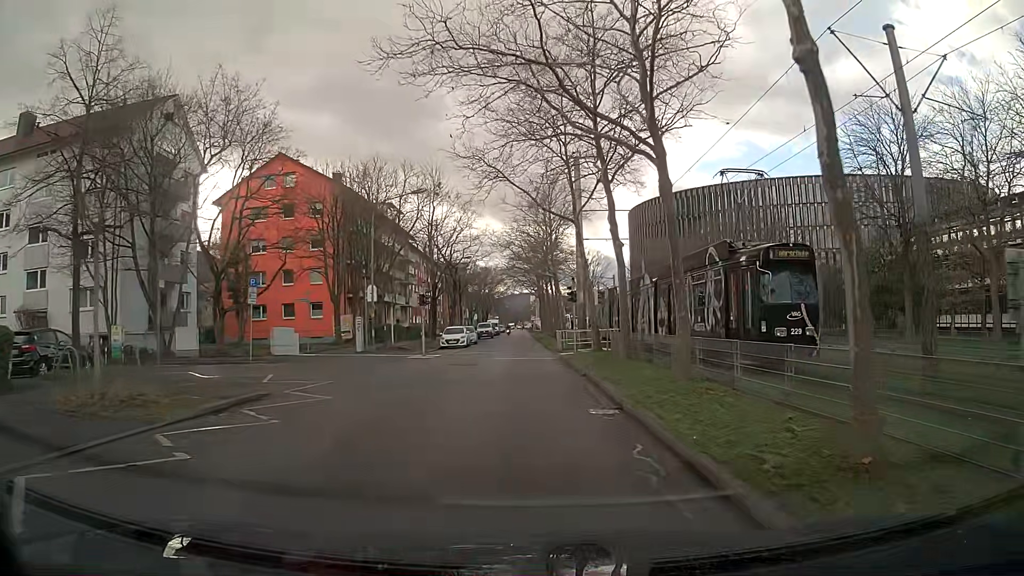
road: residential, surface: asphalt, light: Day
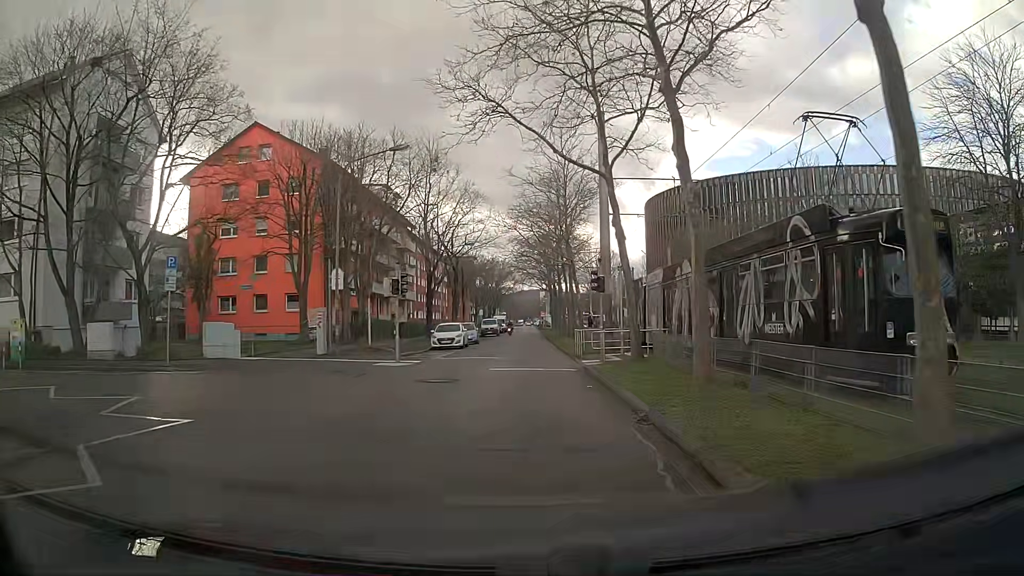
(-0.1, +8.0) m; -1°
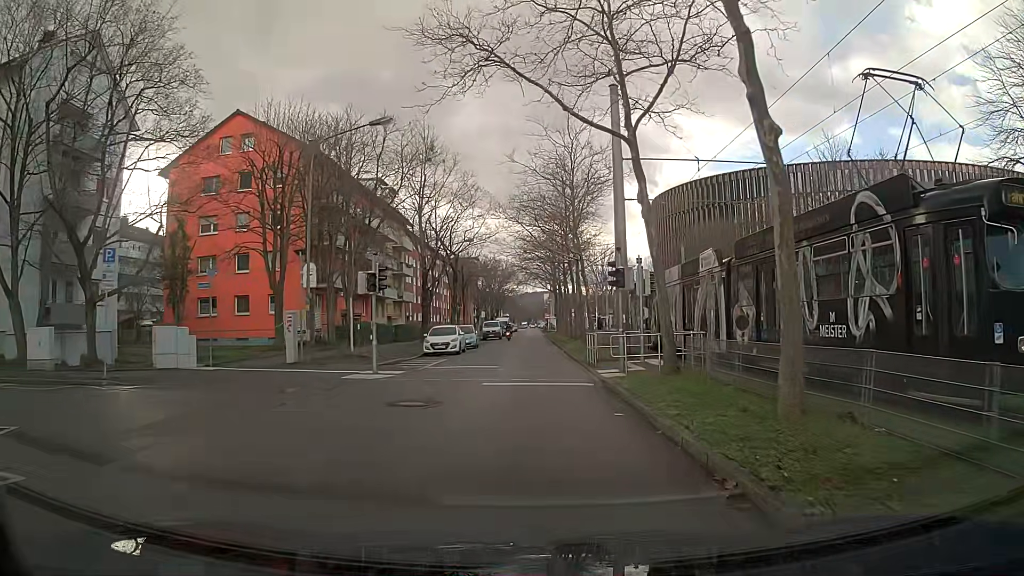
(0.0, +4.0) m; -1°
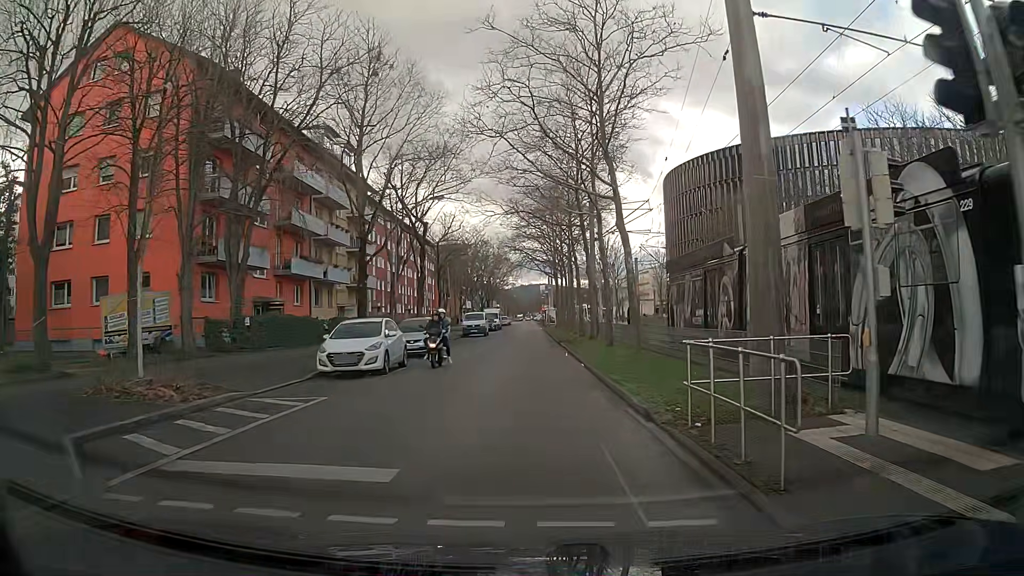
(+0.2, +16.3) m; +1°
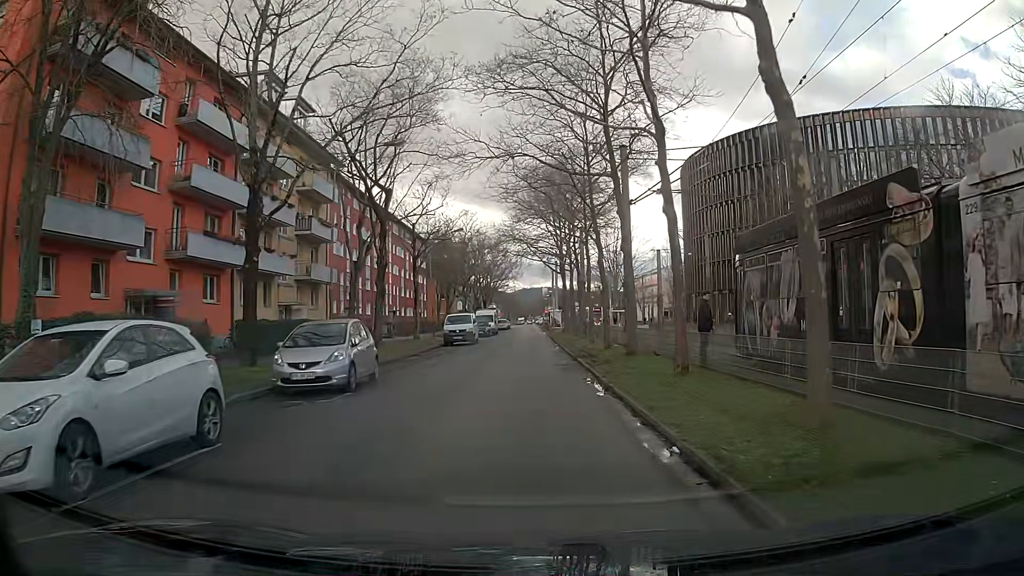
(0.0, +12.6) m; 0°
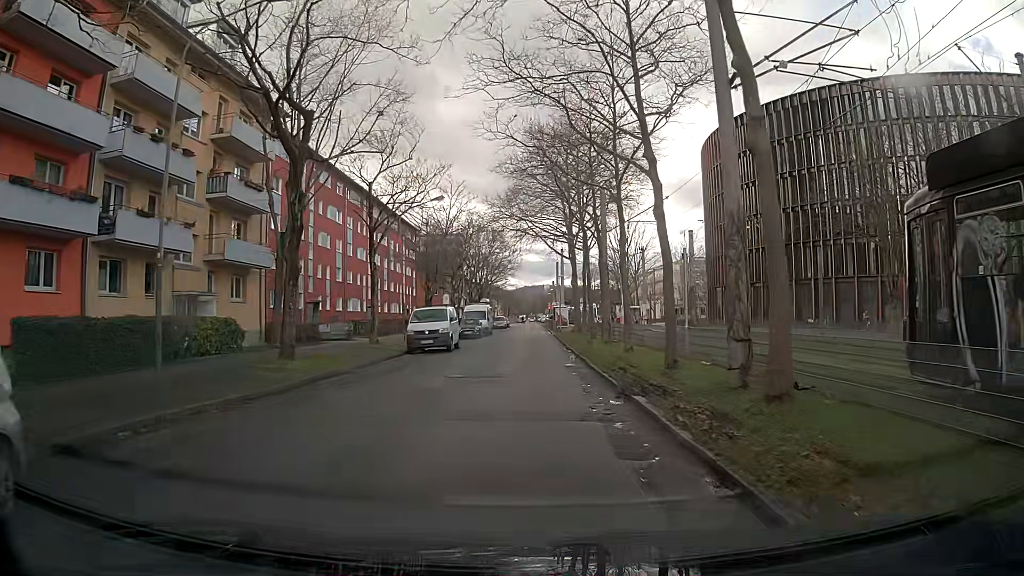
(-0.1, +12.6) m; 0°
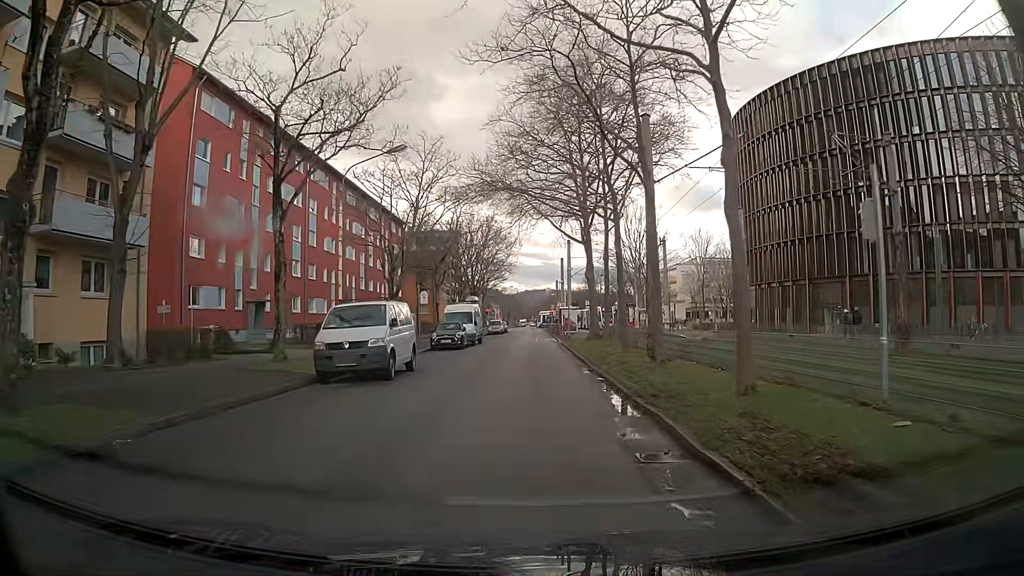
(0.0, +12.4) m; -1°
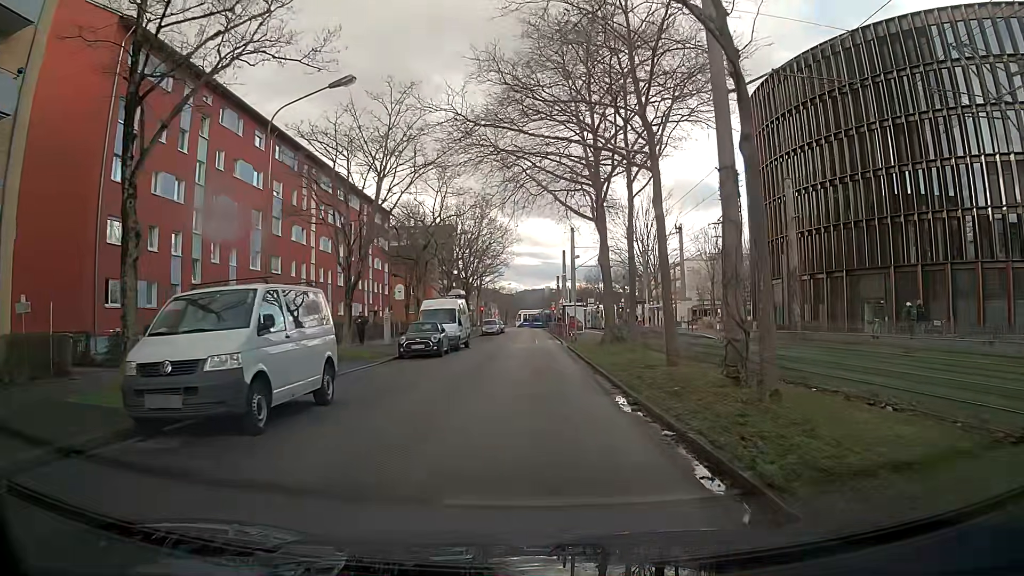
(+0.1, +8.1) m; +1°
(0, +10) (0, +20) (0, +30) (0, +40) (0, +50) (0, +60) (0, +70) (+1, +80) (+1, +90) (+1, +100) m
